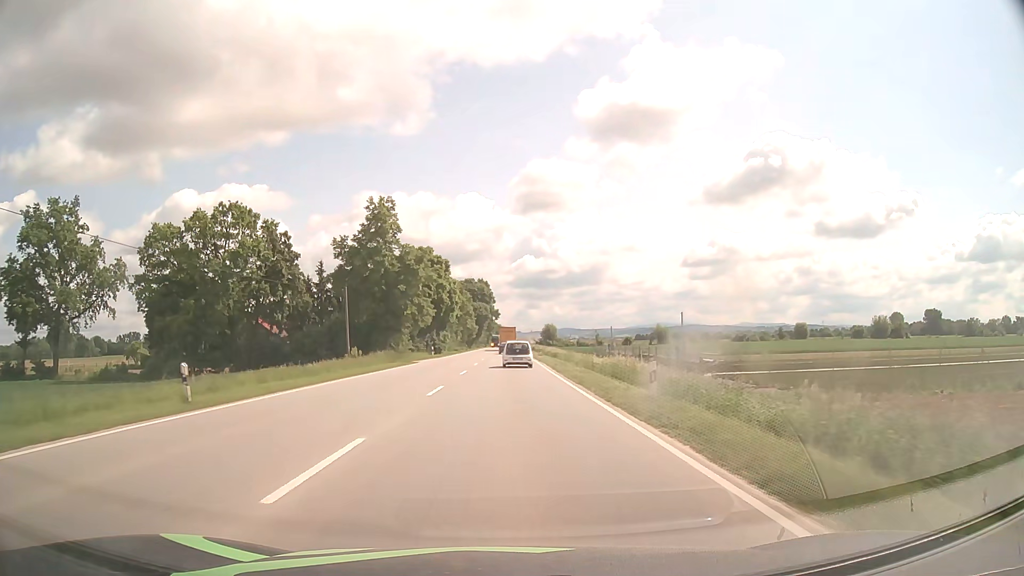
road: primary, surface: asphalt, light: Day
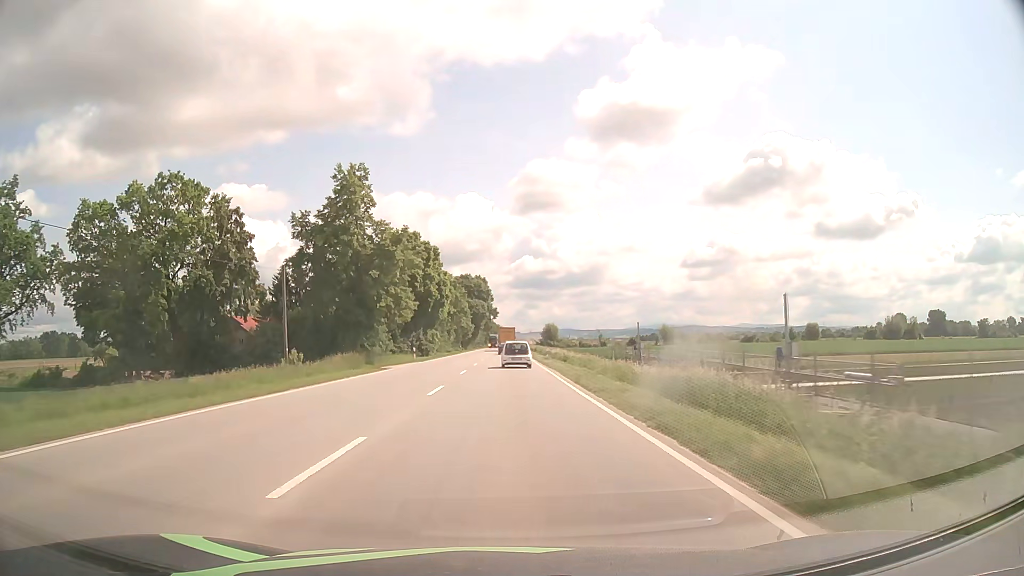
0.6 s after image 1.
(0.0, +11.7) m; 0°
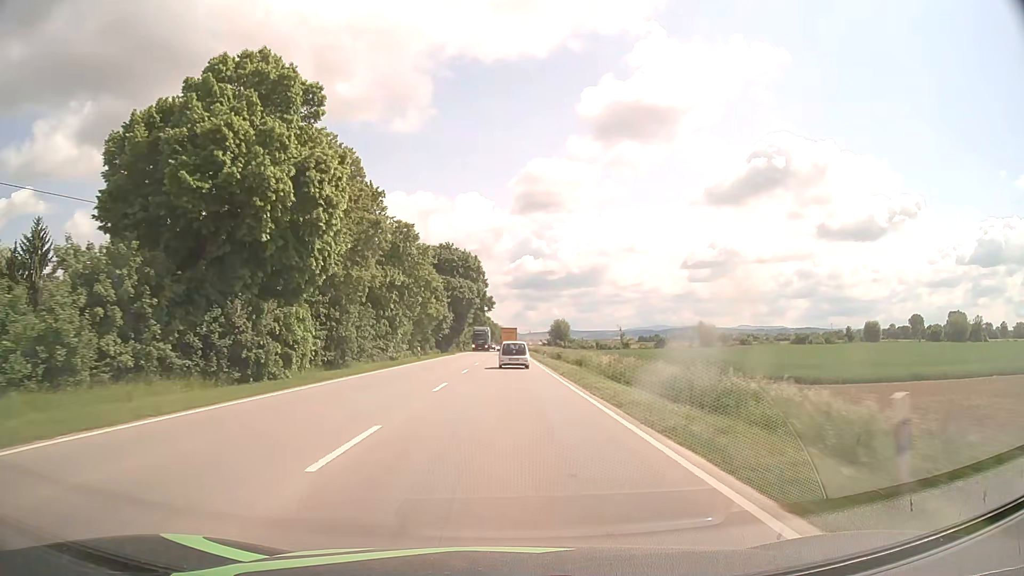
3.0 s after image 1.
(0.0, +46.8) m; 0°
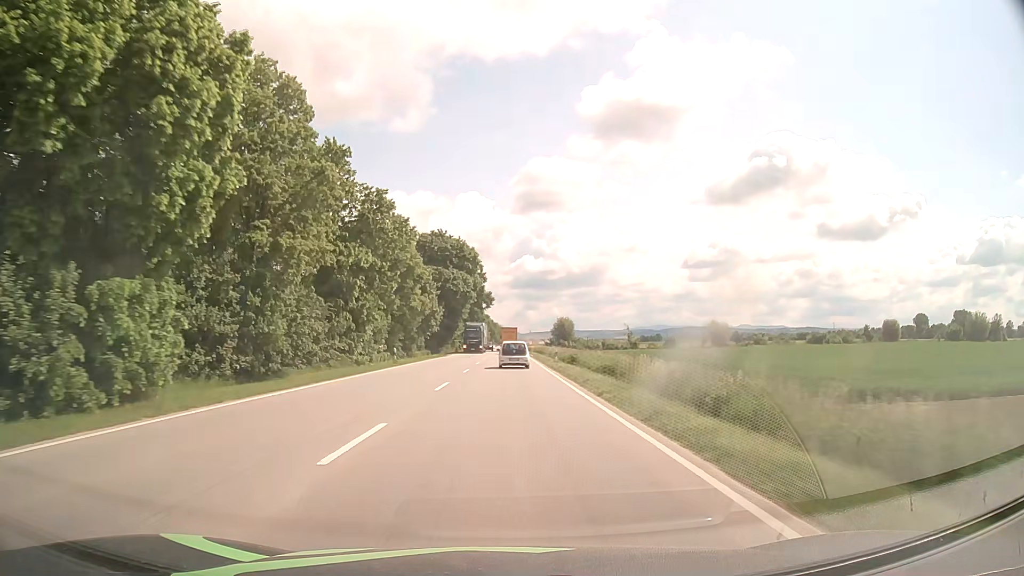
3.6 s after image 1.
(0.0, +11.7) m; 0°
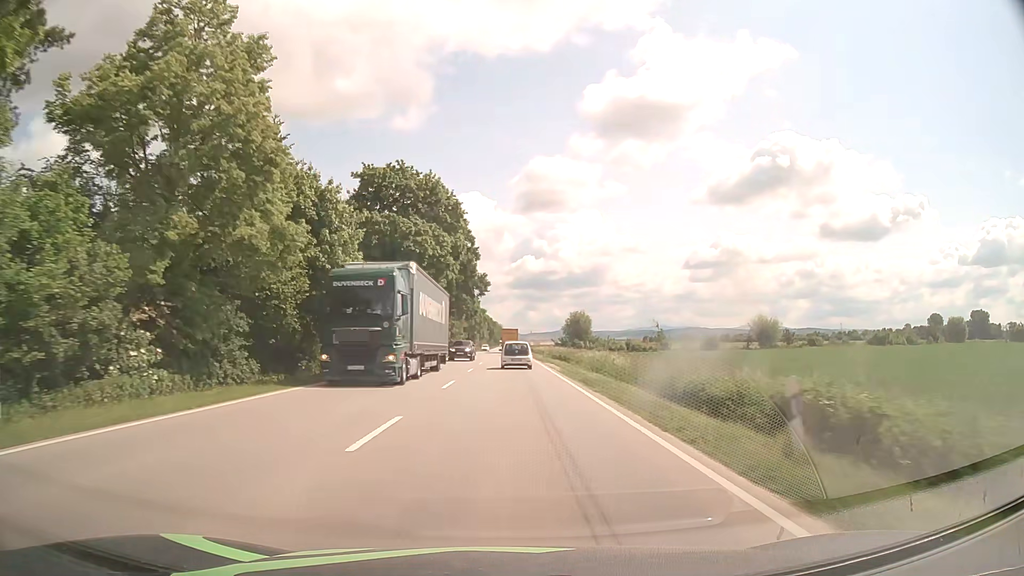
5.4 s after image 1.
(-0.1, +35.0) m; 0°
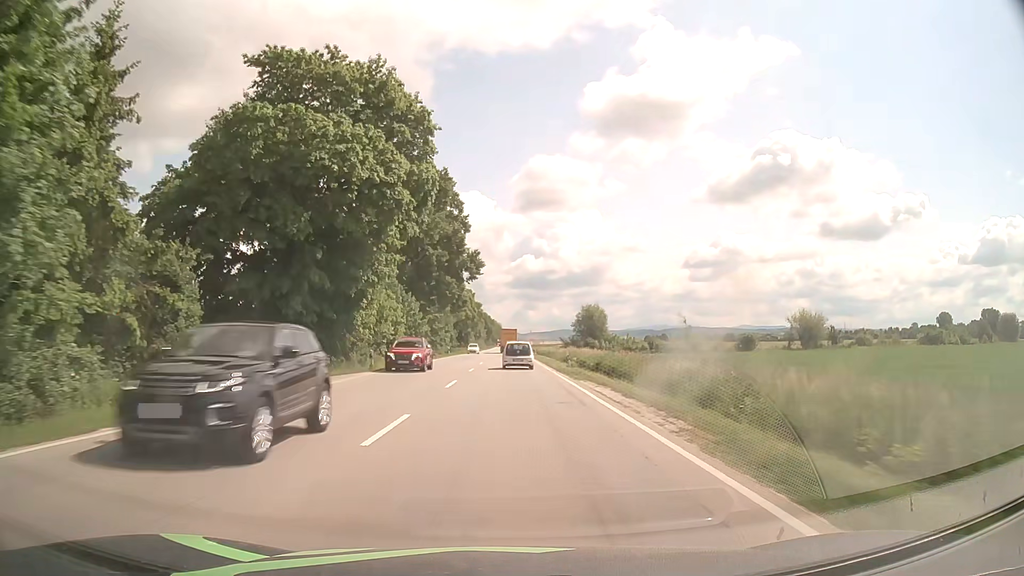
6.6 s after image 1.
(+0.2, +23.3) m; +1°
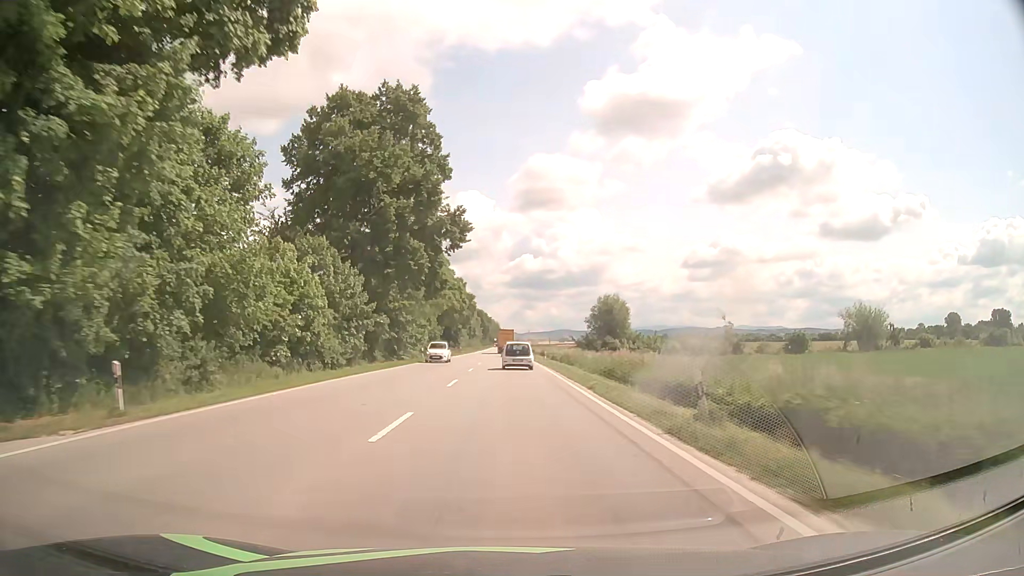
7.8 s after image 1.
(-0.1, +23.3) m; 0°
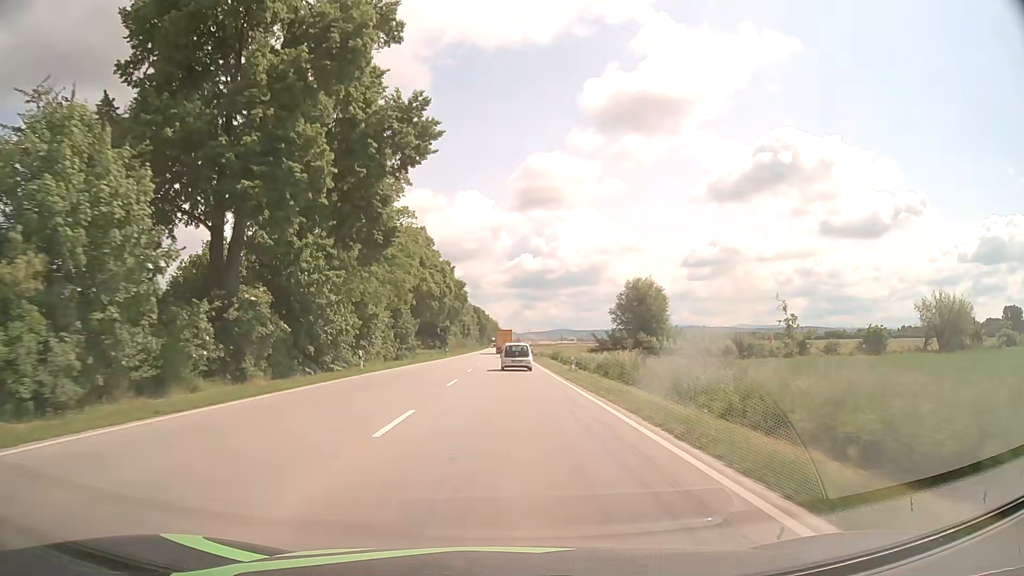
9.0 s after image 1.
(+0.1, +23.2) m; 0°
(0, +10) (0, +20) (0, +30) (0, +40) (0, +50) (0, +60) (0, +70) (0, +80) (0, +90) (0, +100) m
